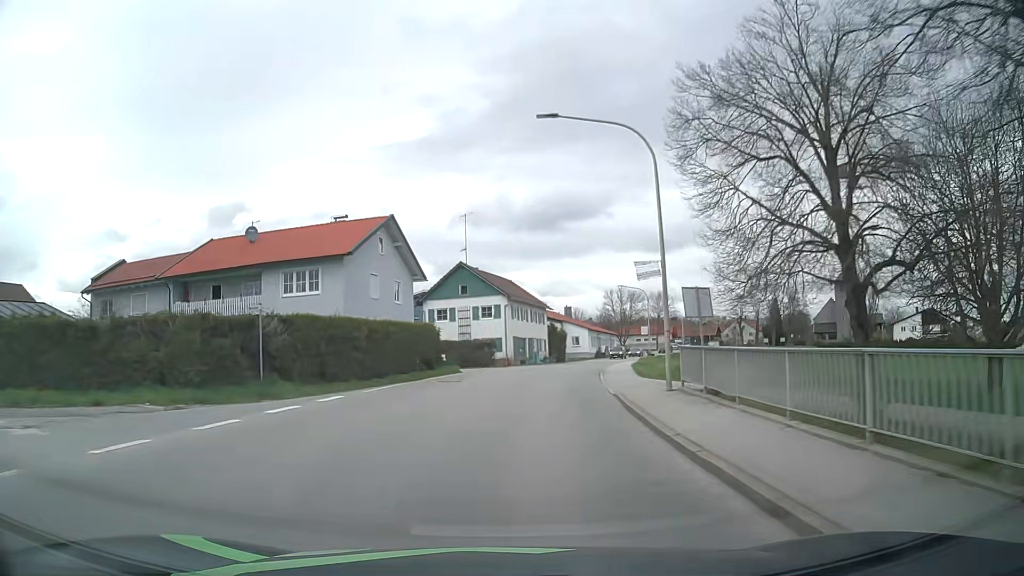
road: secondary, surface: asphalt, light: Day
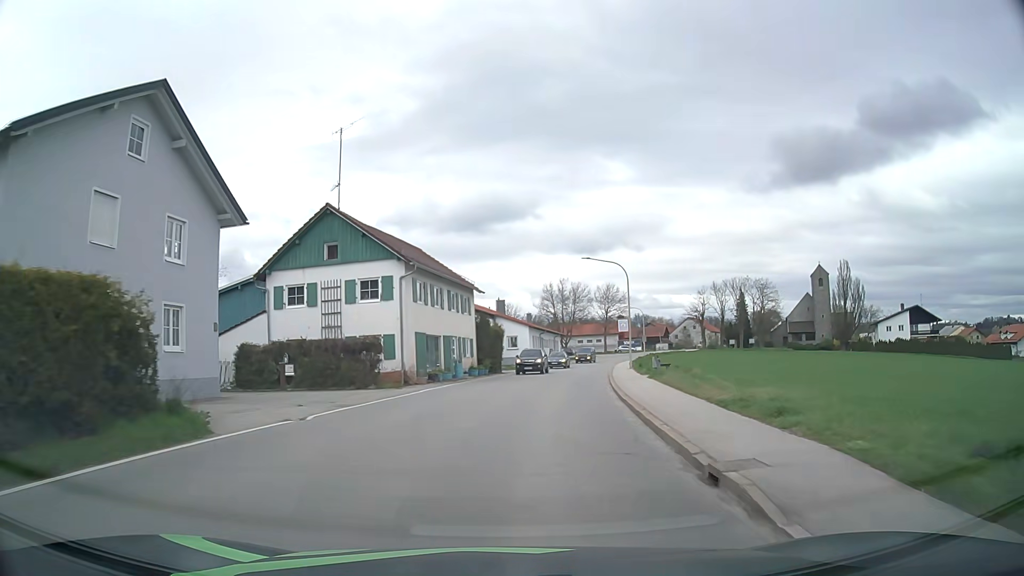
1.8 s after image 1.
(+1.1, +22.9) m; +6°
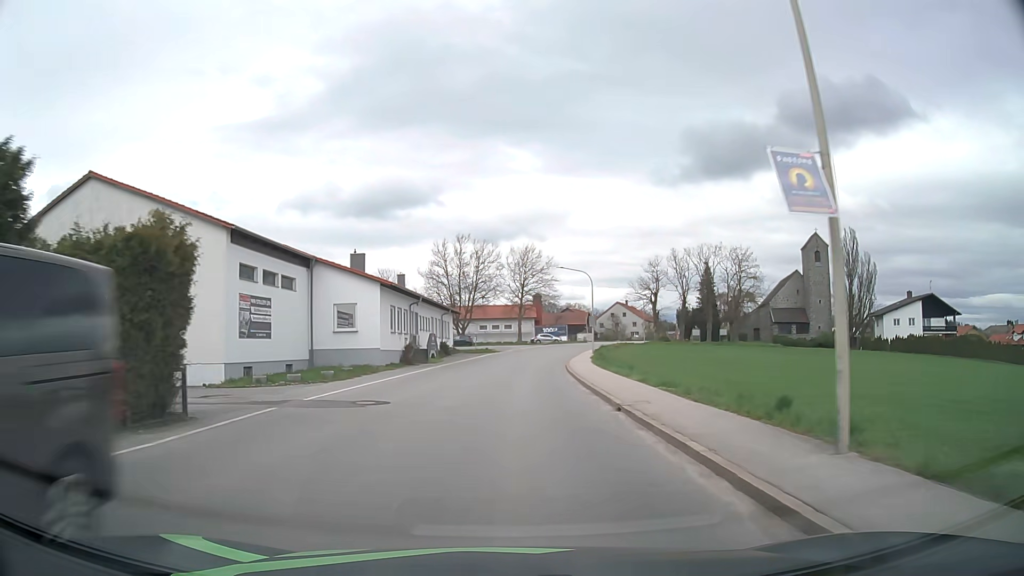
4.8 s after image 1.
(+3.7, +37.6) m; +9°
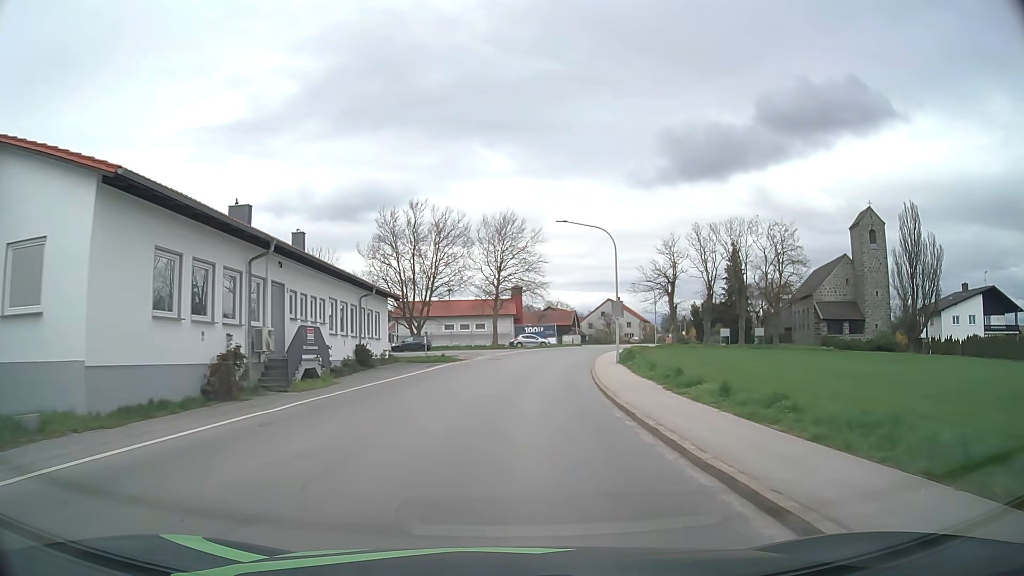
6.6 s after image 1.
(+0.3, +23.0) m; +2°
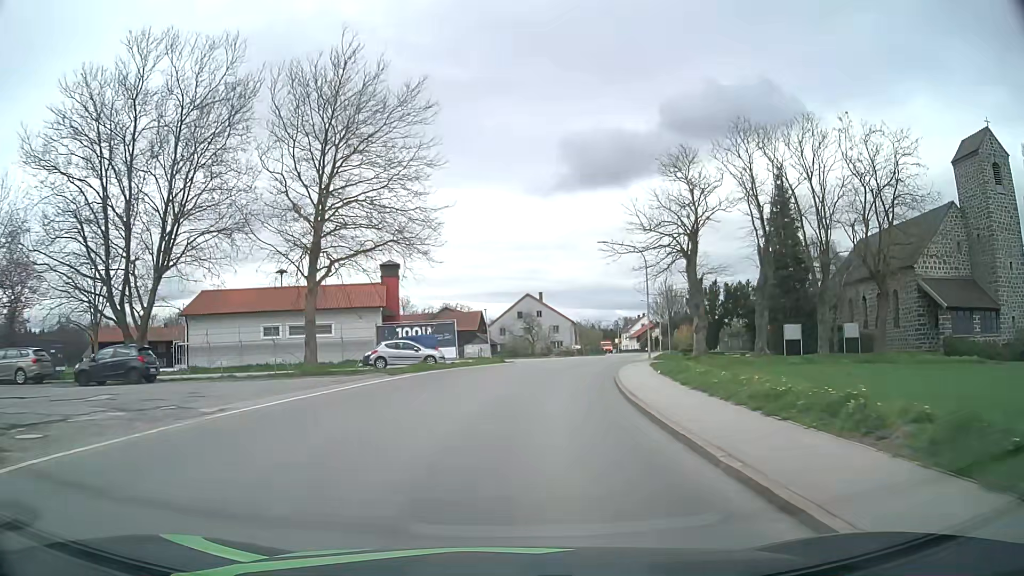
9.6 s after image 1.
(+2.5, +38.3) m; +9°
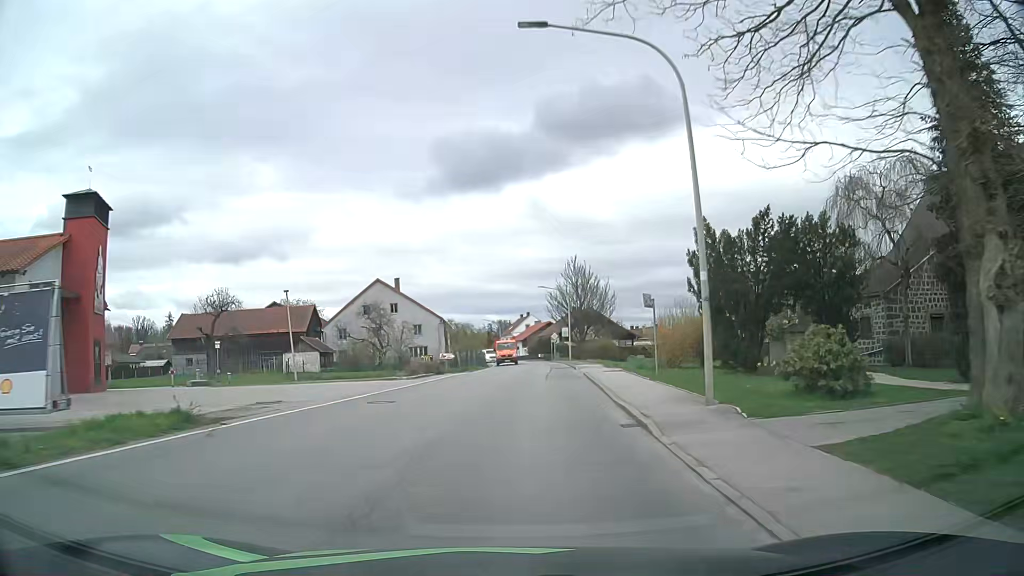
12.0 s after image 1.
(+2.8, +30.1) m; +11°
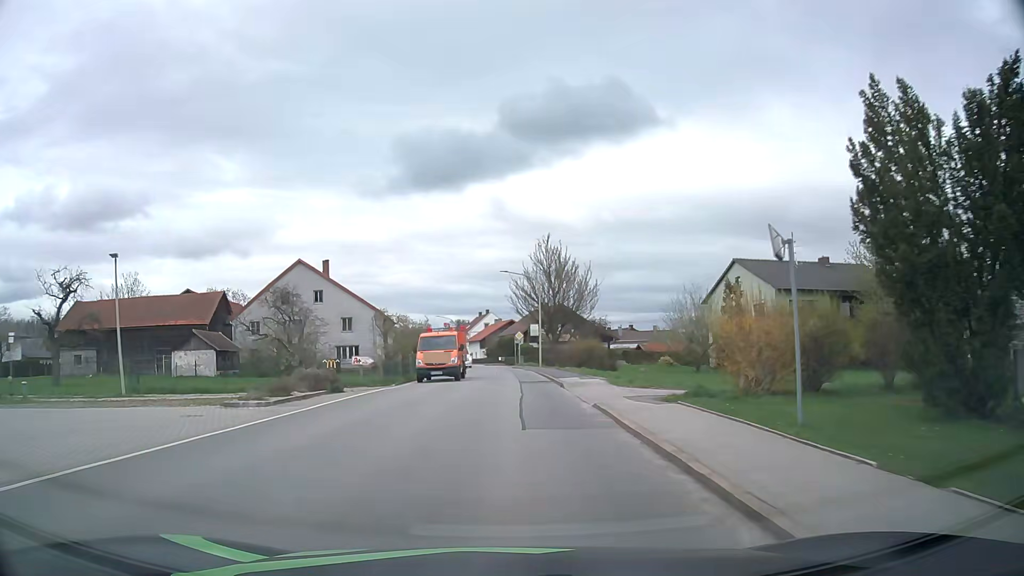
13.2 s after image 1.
(+0.5, +15.0) m; +4°
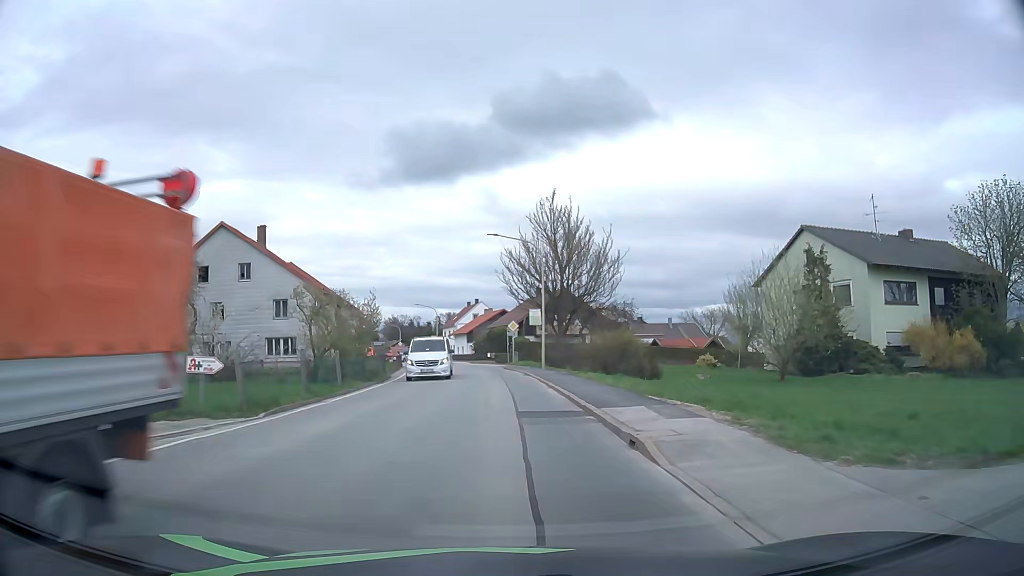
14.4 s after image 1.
(+0.2, +14.9) m; +1°
(0, +10) (0, +20) (-1, +30) (-1, +40) (-3, +50) (-5, +60) (-7, +69) (-9, +79) (-12, +89) (-15, +98) m
